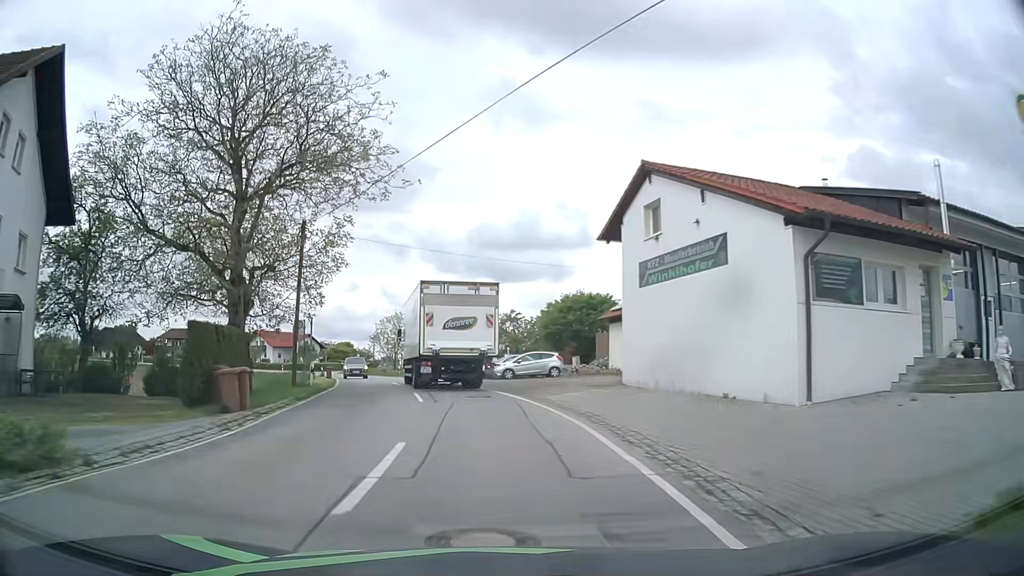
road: tertiary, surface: asphalt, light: Day
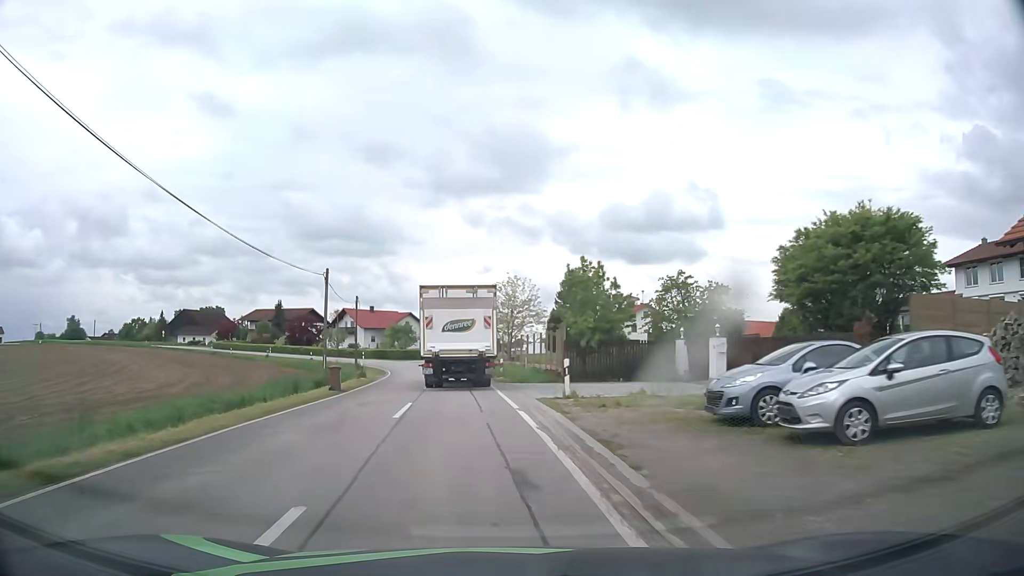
(-2.4, +28.2) m; -11°
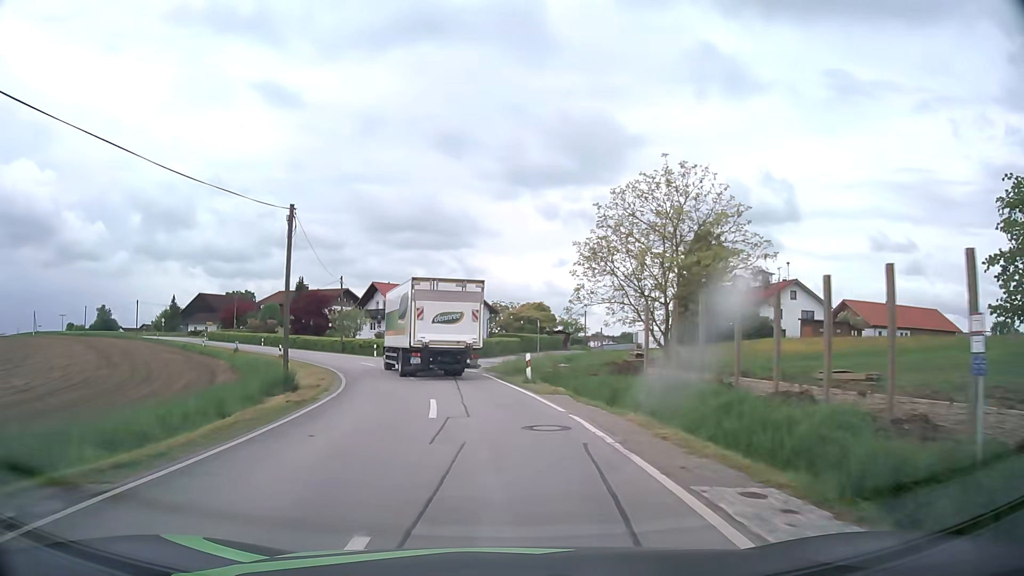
(-2.9, +36.7) m; -6°
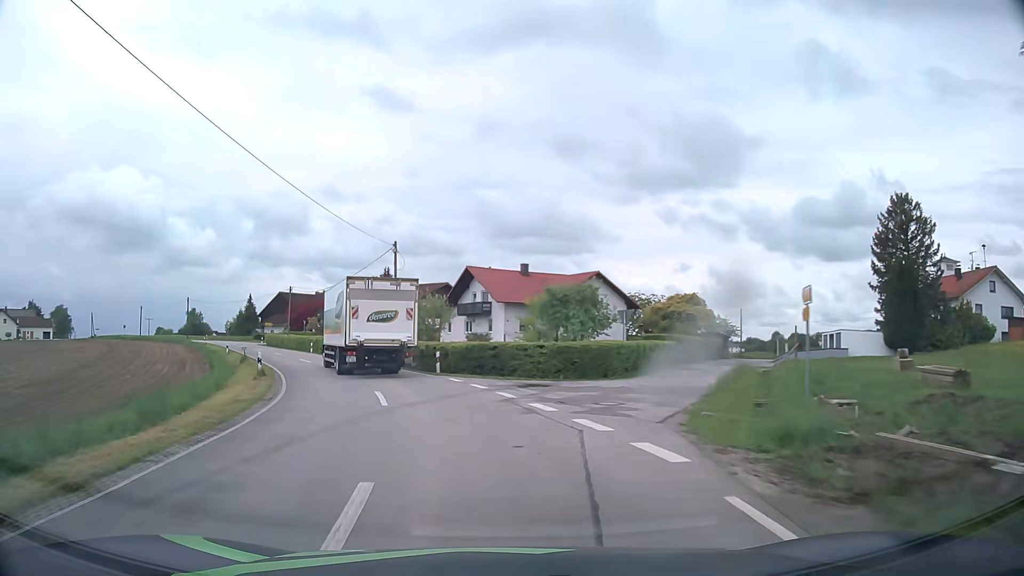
(-1.6, +22.4) m; -10°
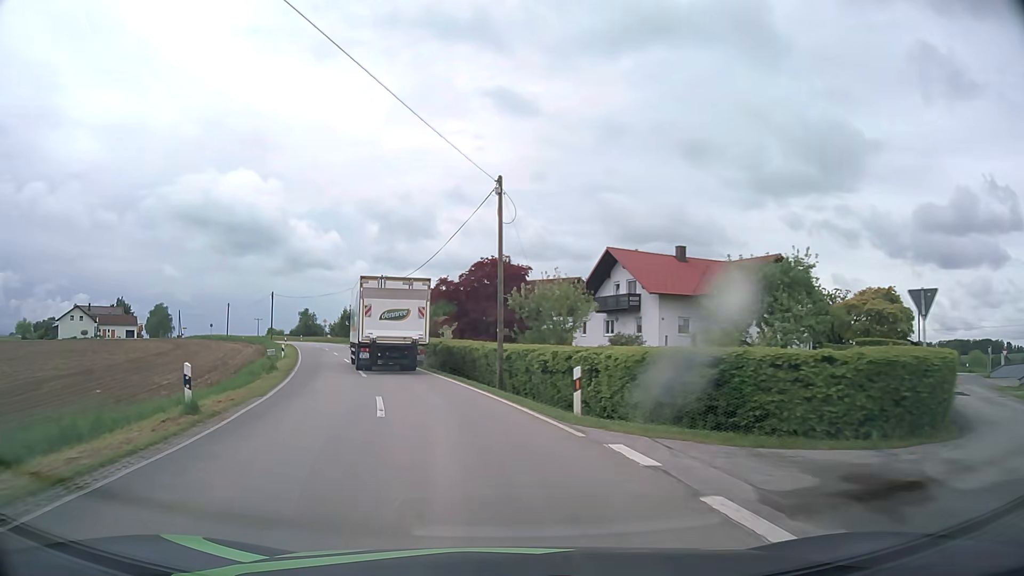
(-1.4, +14.8) m; -11°
(-1, +10) (-2, +20) (-5, +29) (-8, +39) (-11, +49) (-14, +58) (-17, +68) (-20, +77) (-24, +86) (-29, +95) m
